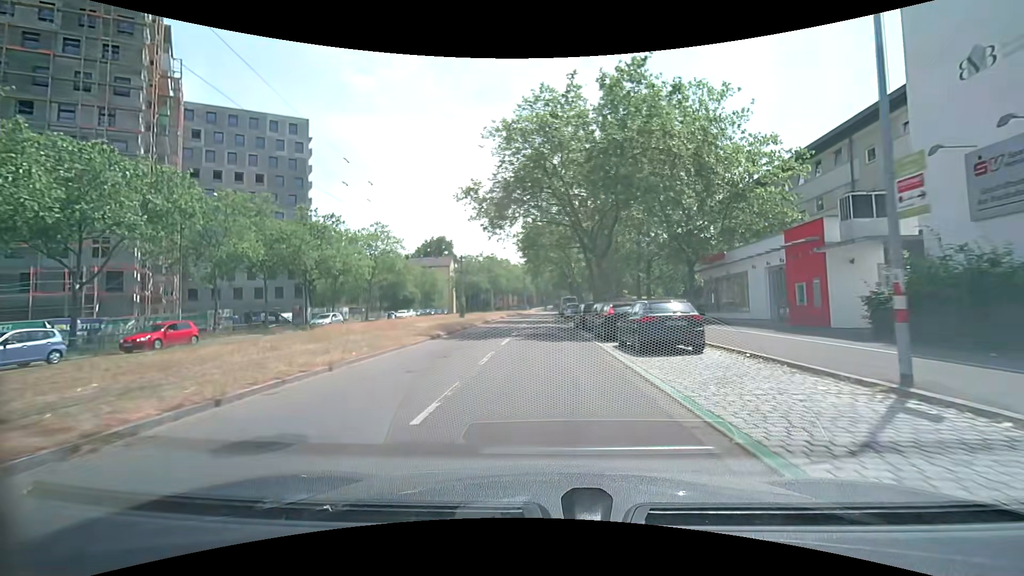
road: tertiary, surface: asphalt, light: Day
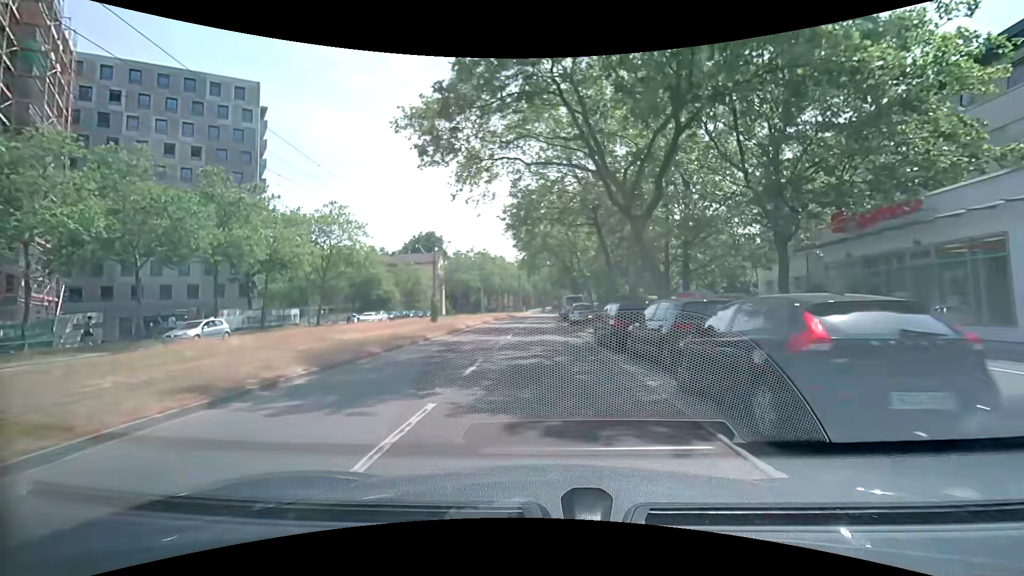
(+0.1, +13.7) m; +1°
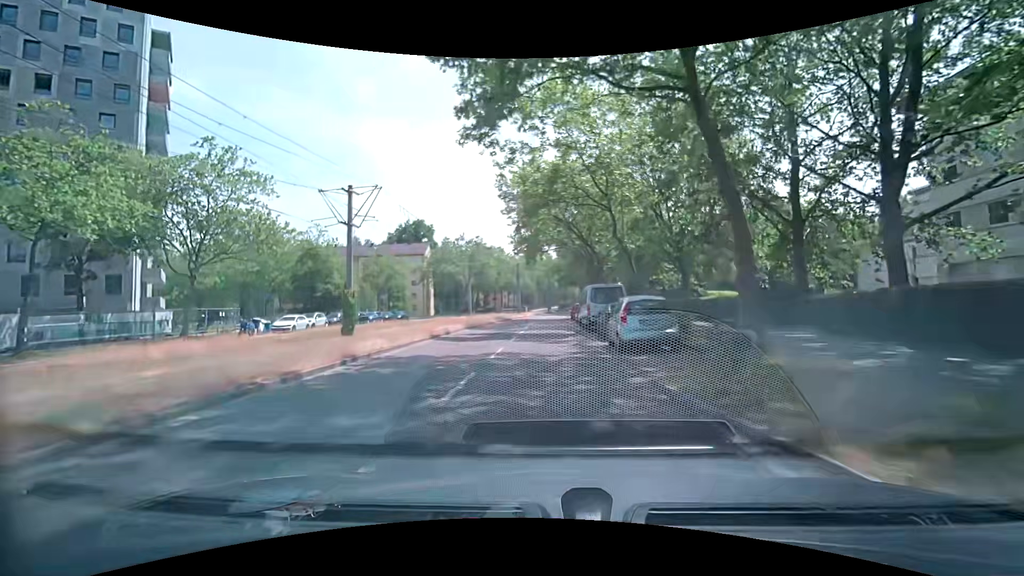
(-0.2, +20.6) m; -1°
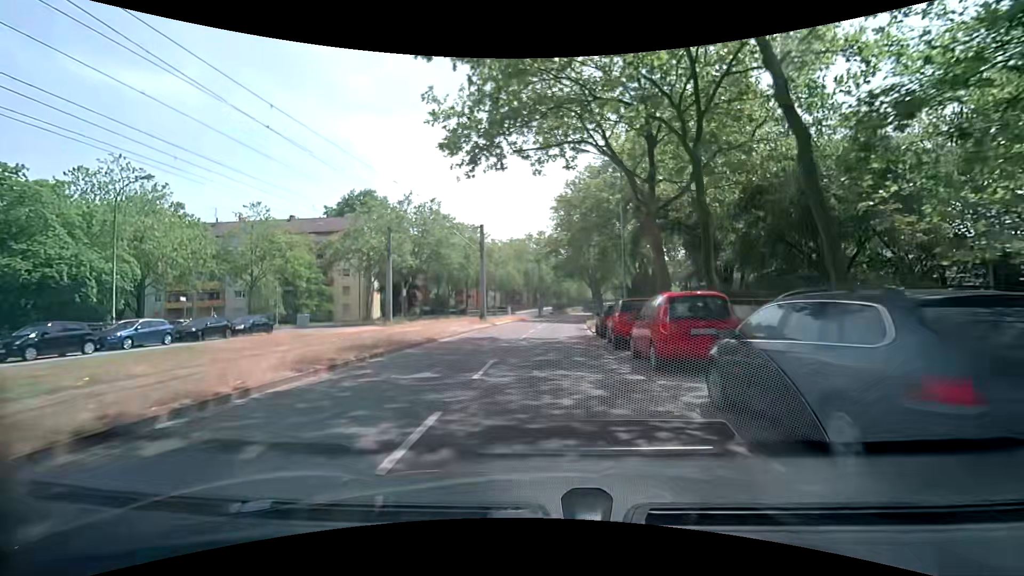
(+0.4, +34.3) m; +1°
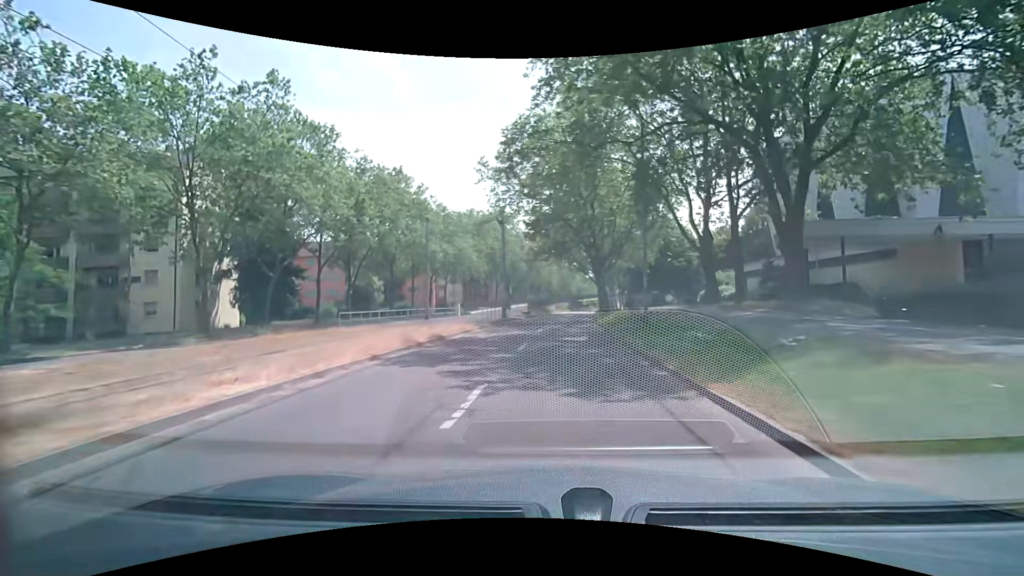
(+0.4, +34.6) m; +2°
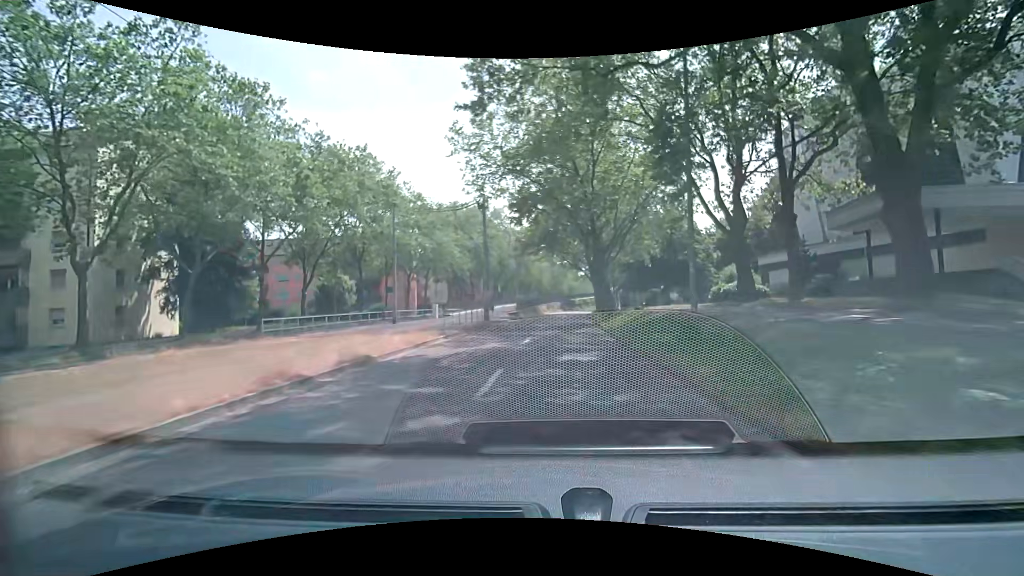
(+0.1, +7.1) m; +2°
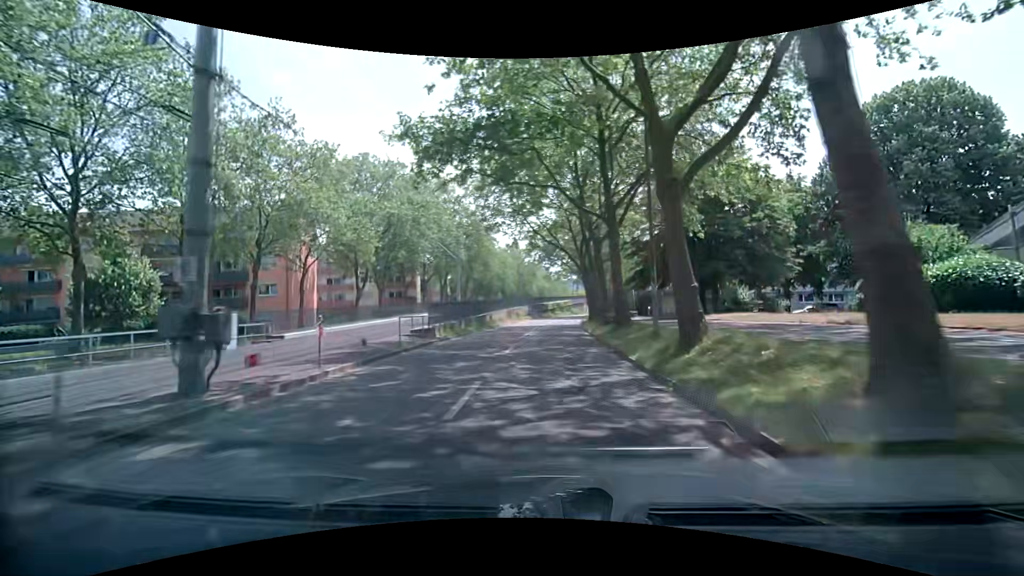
(+0.6, +28.1) m; +3°
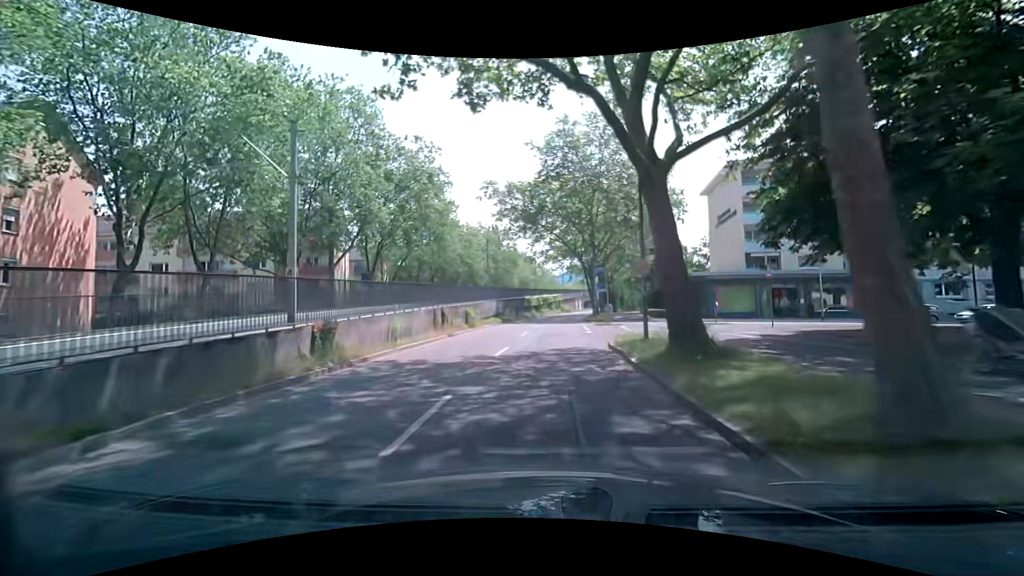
(+0.6, +28.3) m; +2°
(0, +10) (0, +20) (0, +30) (+1, +40) (+1, +50) (+2, +60) (+4, +70) (+5, +80) (+7, +90) (+9, +99) m
